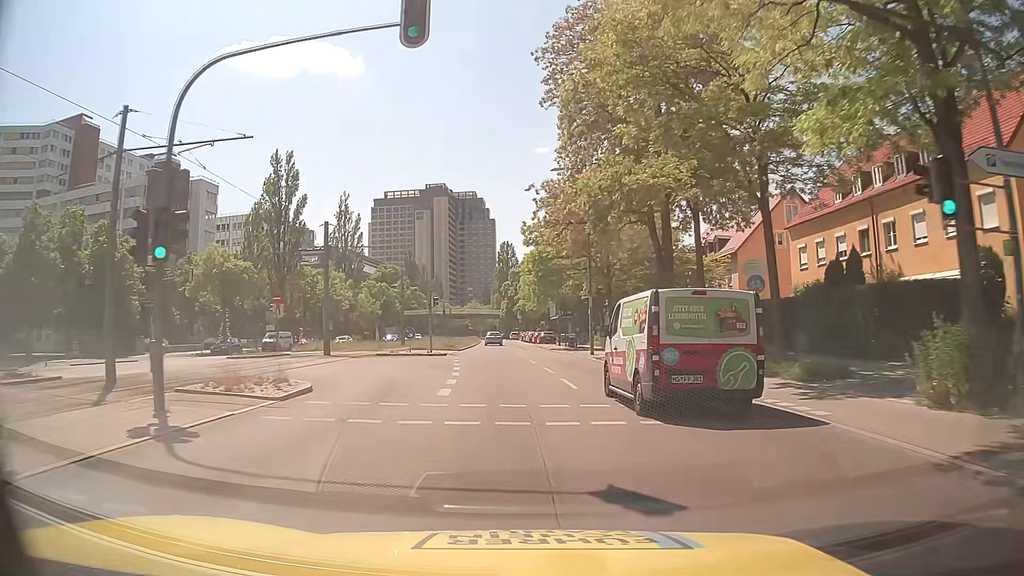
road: secondary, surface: asphalt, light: Day
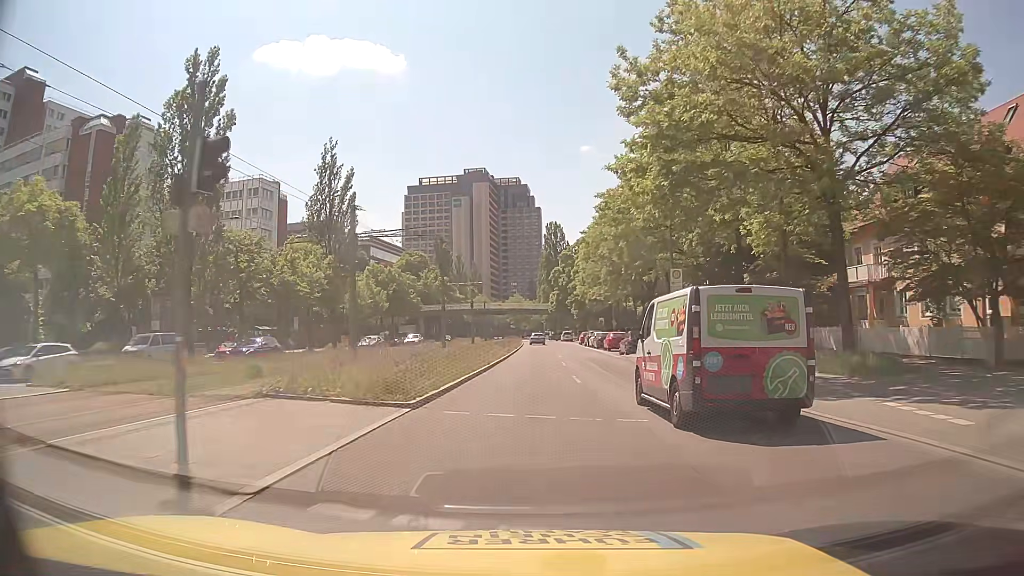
(-1.8, +32.8) m; -5°
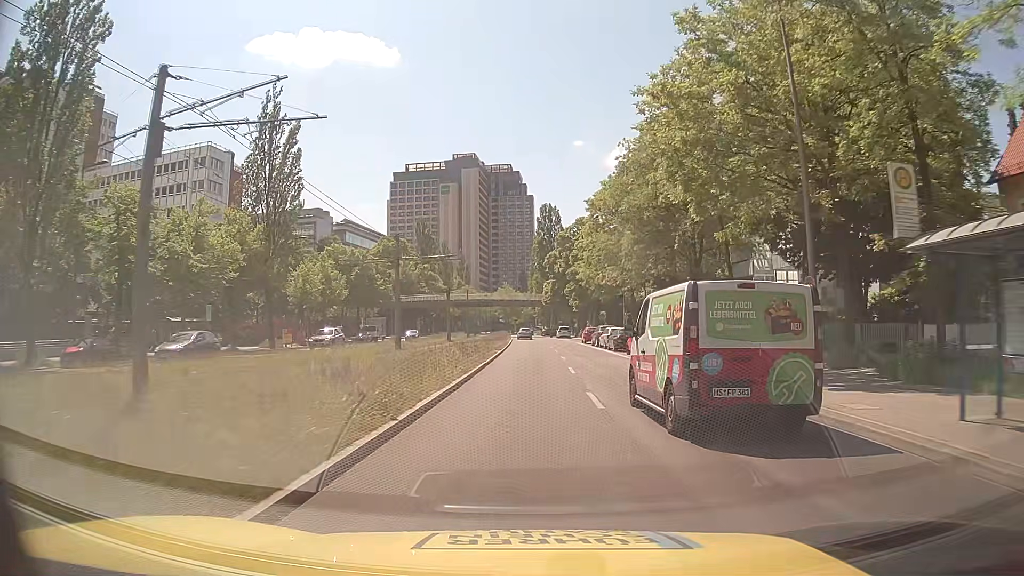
(+0.3, +17.0) m; +2°
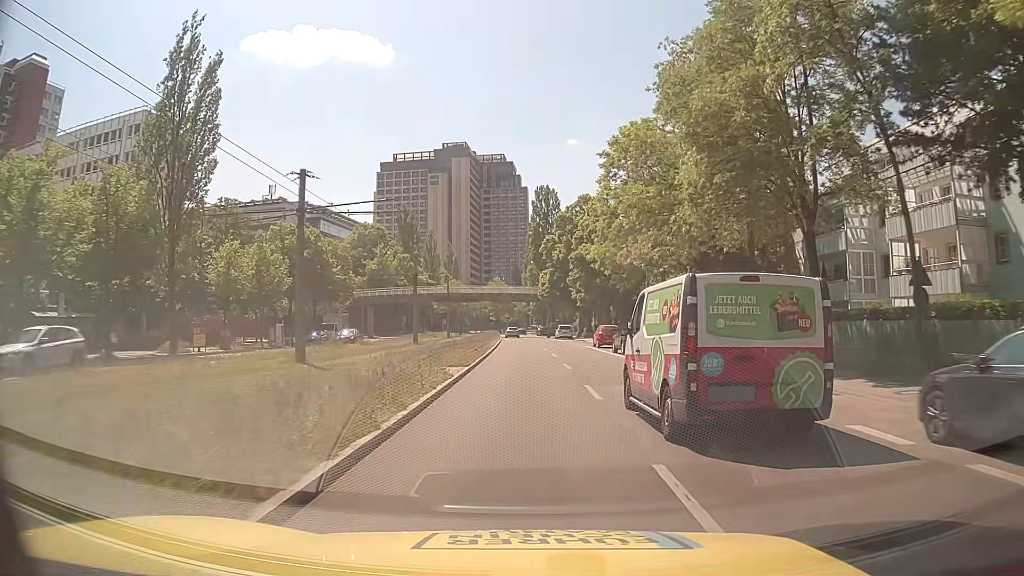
(0.0, +17.0) m; 0°
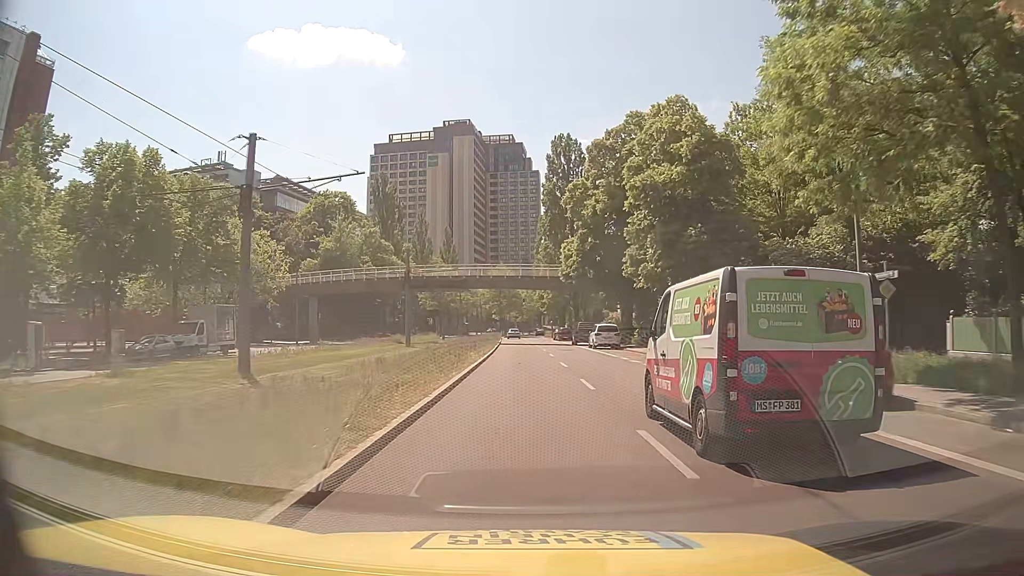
(-0.4, +33.7) m; -1°
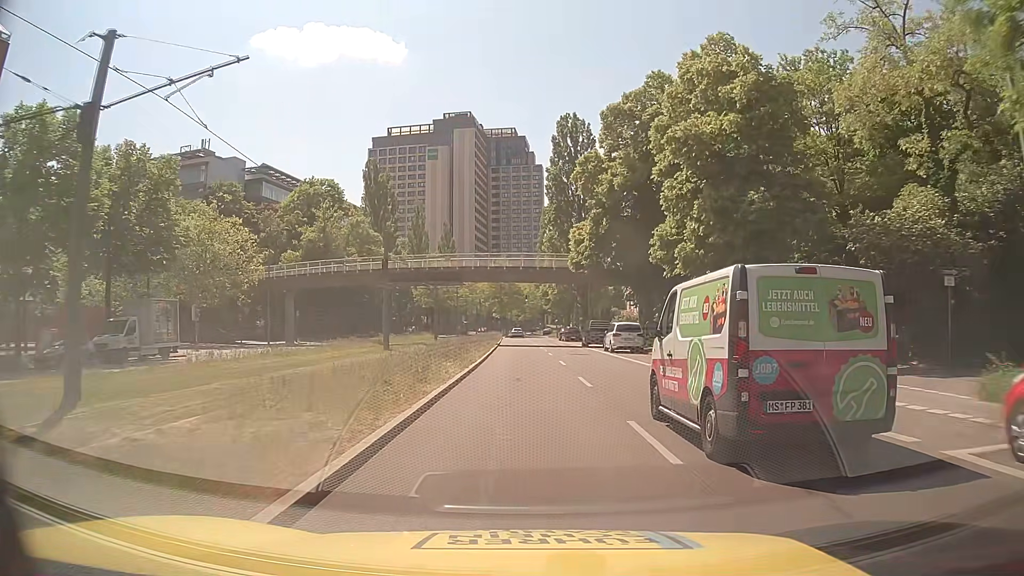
(0.0, +8.4) m; 0°
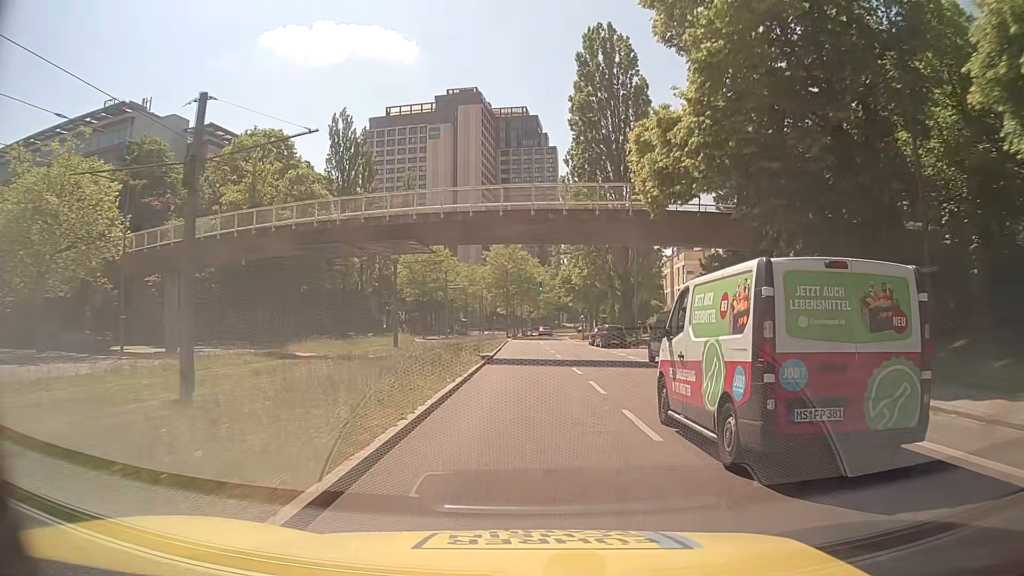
(-0.2, +25.4) m; -1°
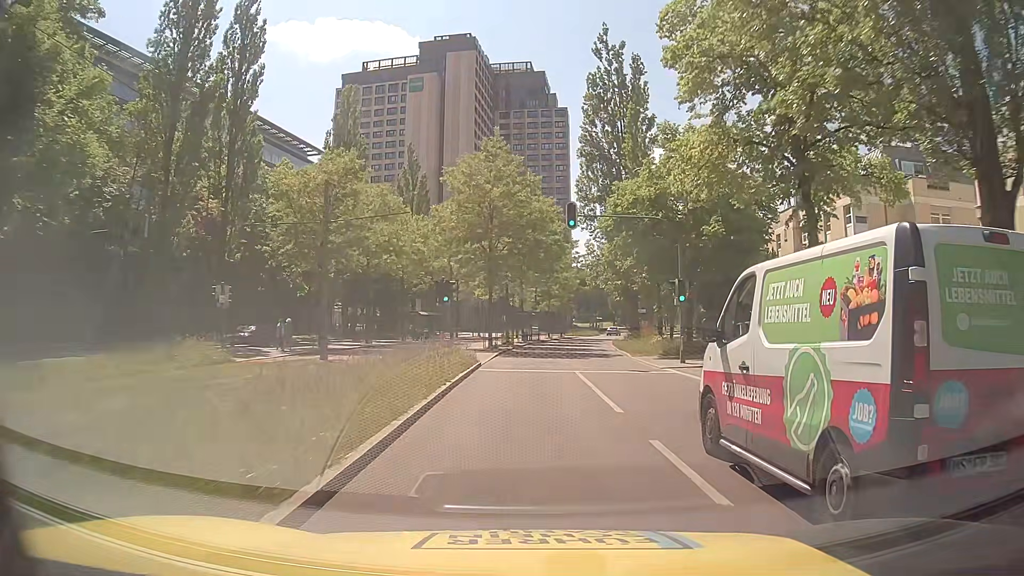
(-0.3, +43.5) m; 0°
(0, +10) (0, +20) (0, +30) (0, +40) (+1, +50) (+2, +60) (+4, +70) (+5, +80) (+7, +89) (+10, +99) m
